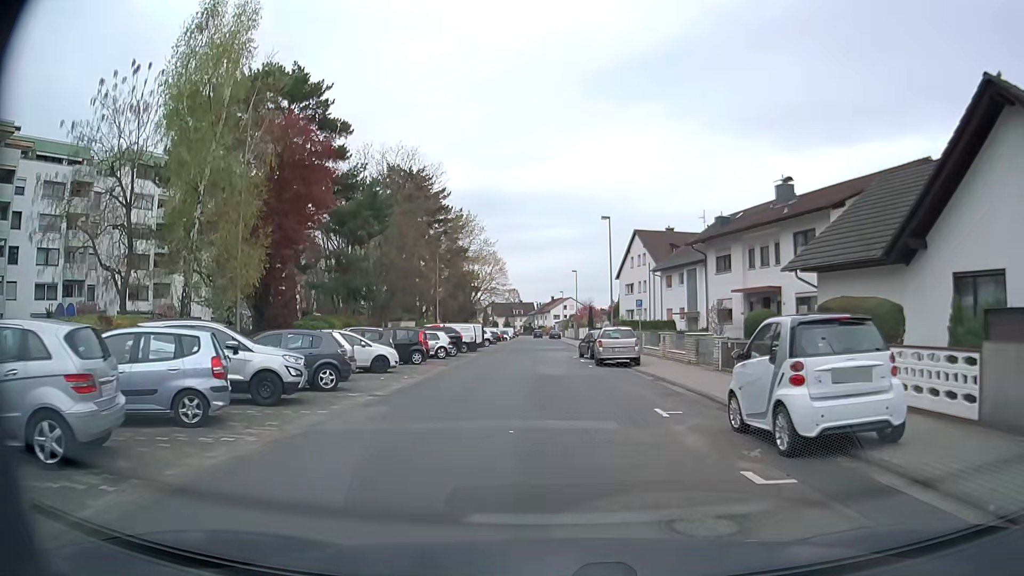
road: residential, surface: asphalt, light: Day
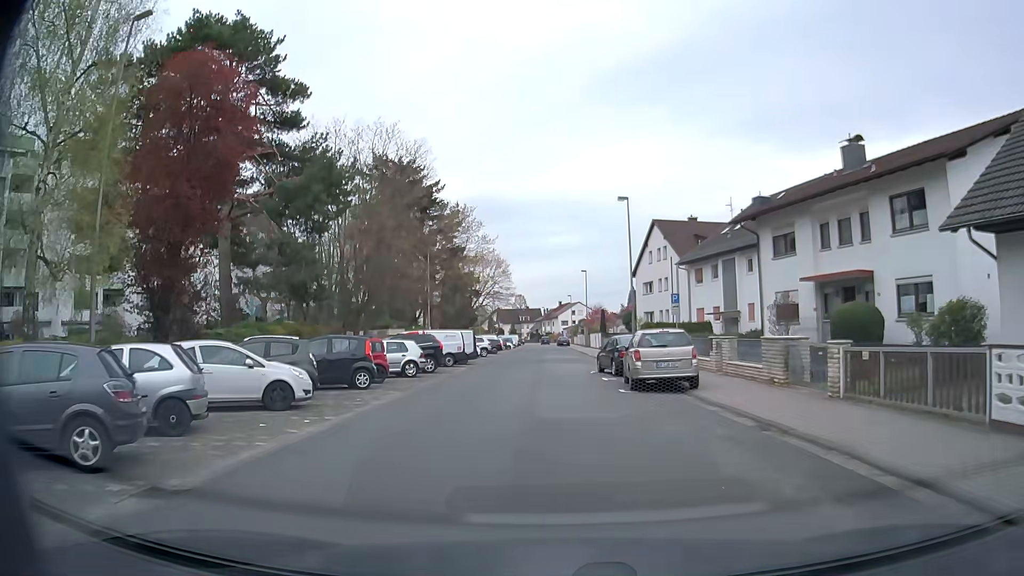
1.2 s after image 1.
(-0.1, +9.4) m; -2°
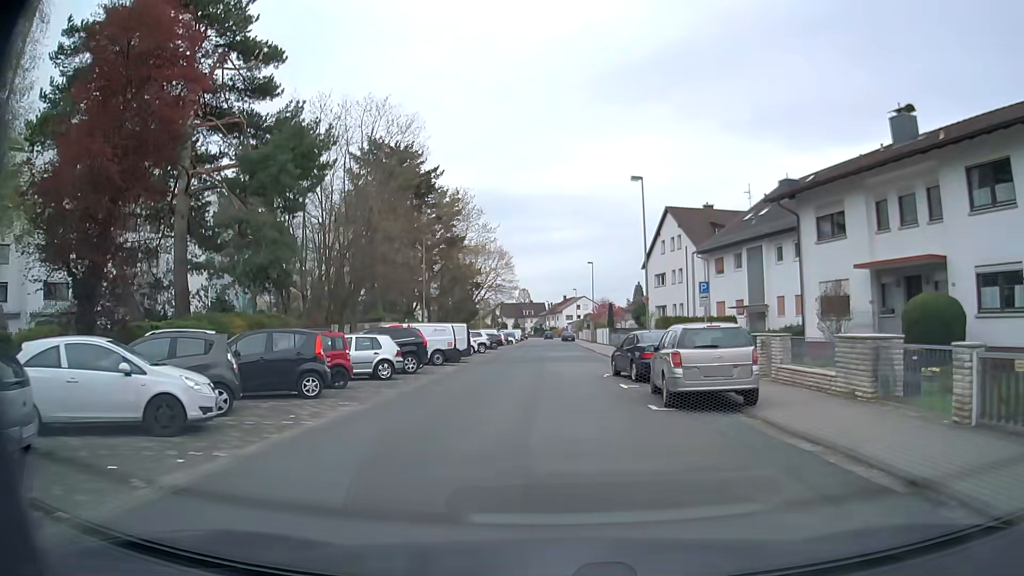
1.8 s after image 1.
(0.0, +4.7) m; +1°
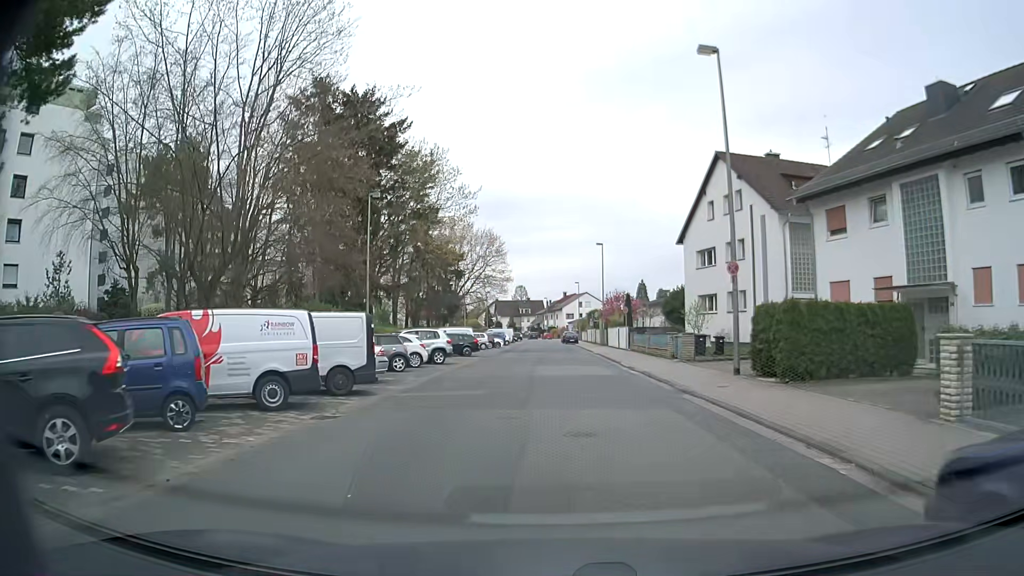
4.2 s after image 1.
(-0.1, +18.6) m; +1°
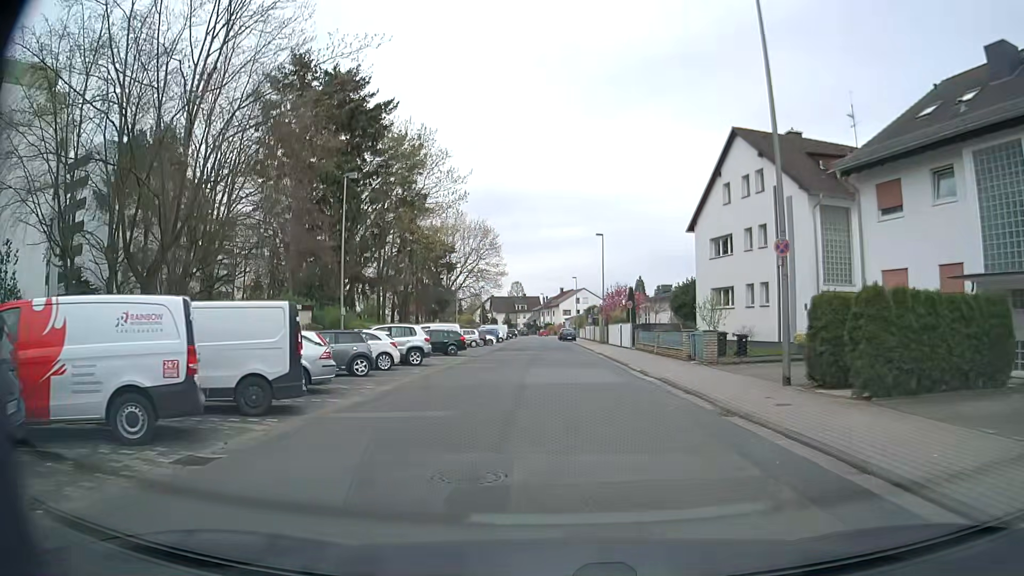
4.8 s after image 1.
(-0.1, +4.6) m; -1°
